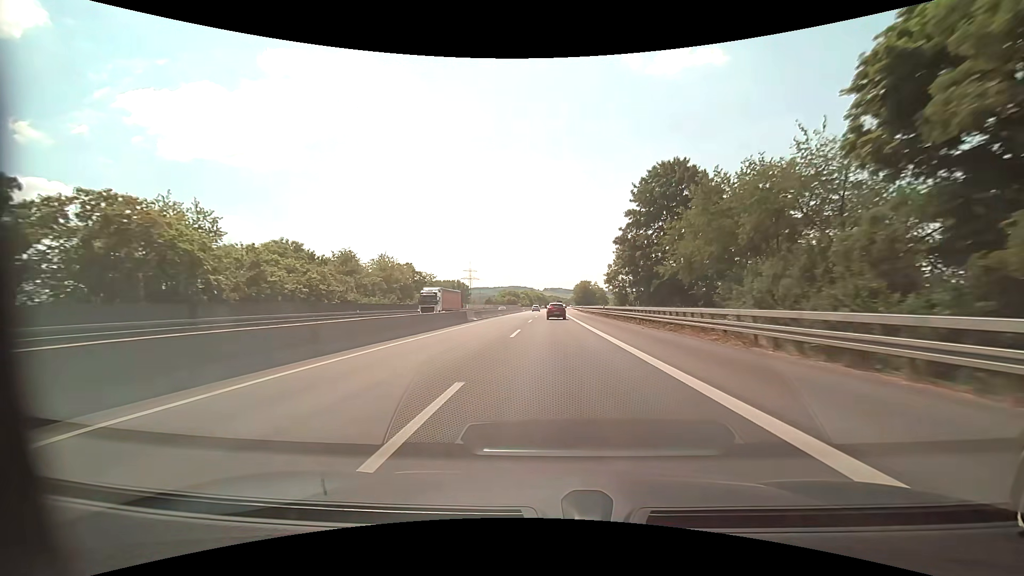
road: motorway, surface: asphalt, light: Day
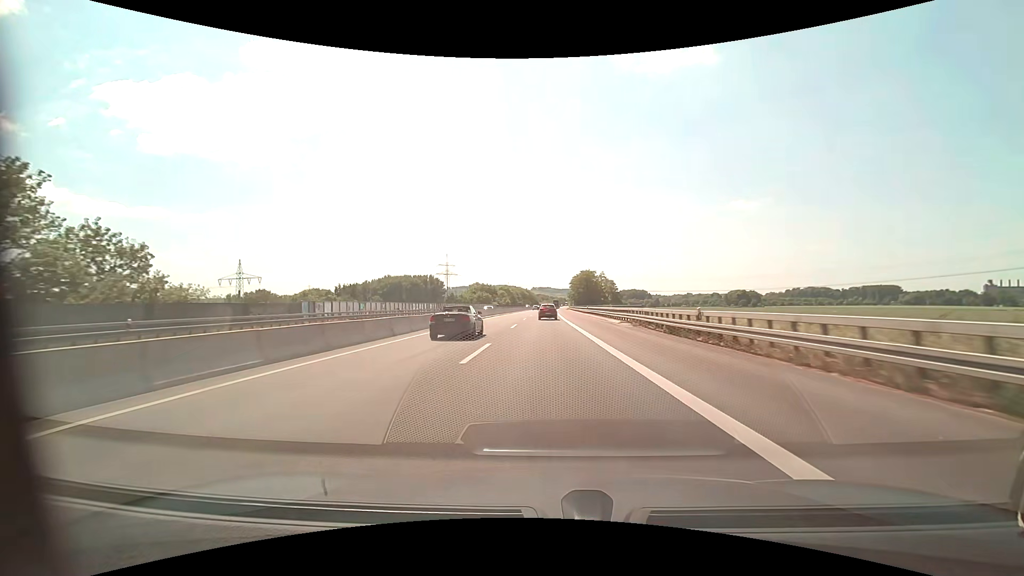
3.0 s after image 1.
(+1.0, +81.3) m; +1°
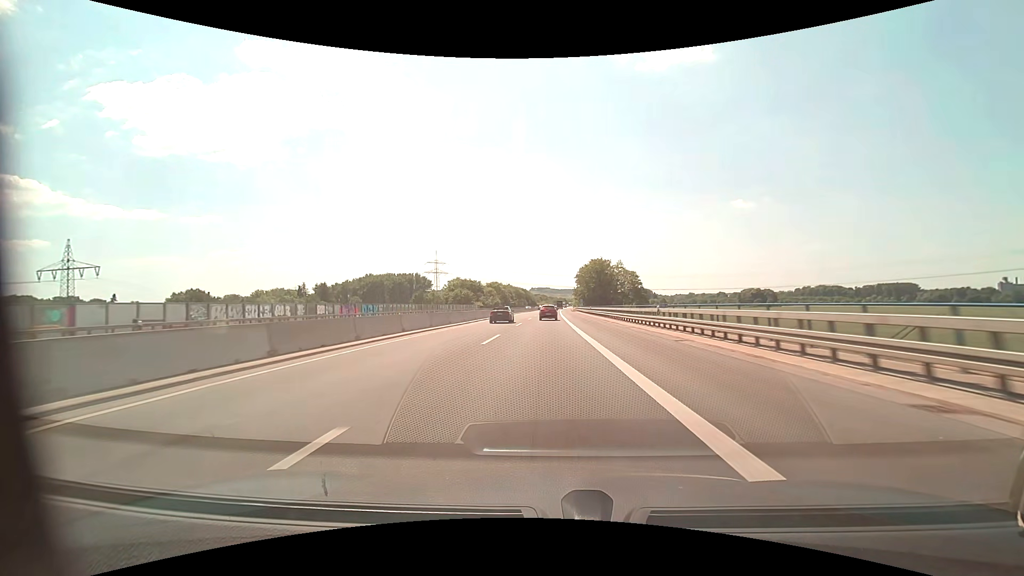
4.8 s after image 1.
(+0.2, +48.2) m; 0°
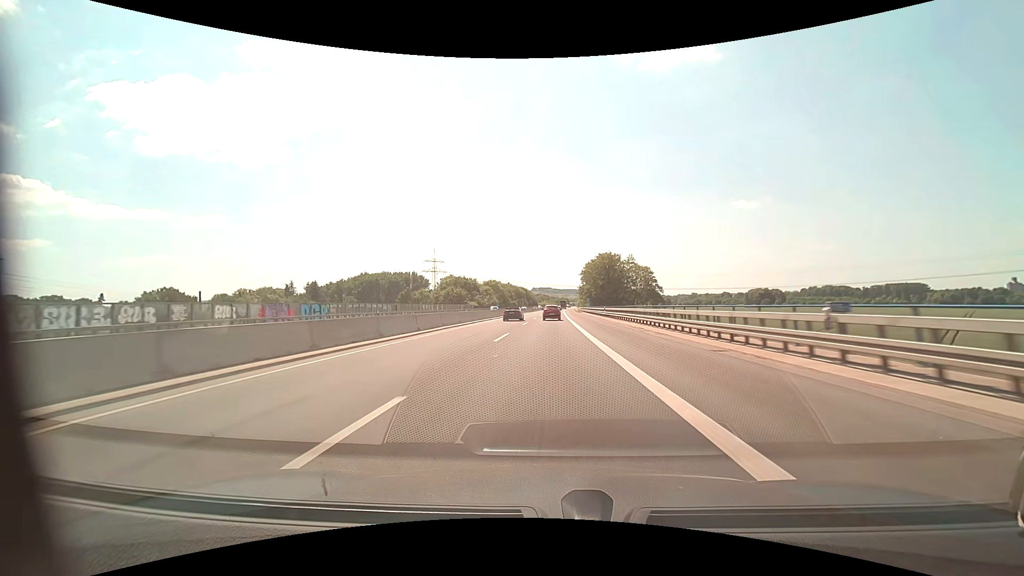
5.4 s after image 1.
(-0.1, +16.1) m; 0°
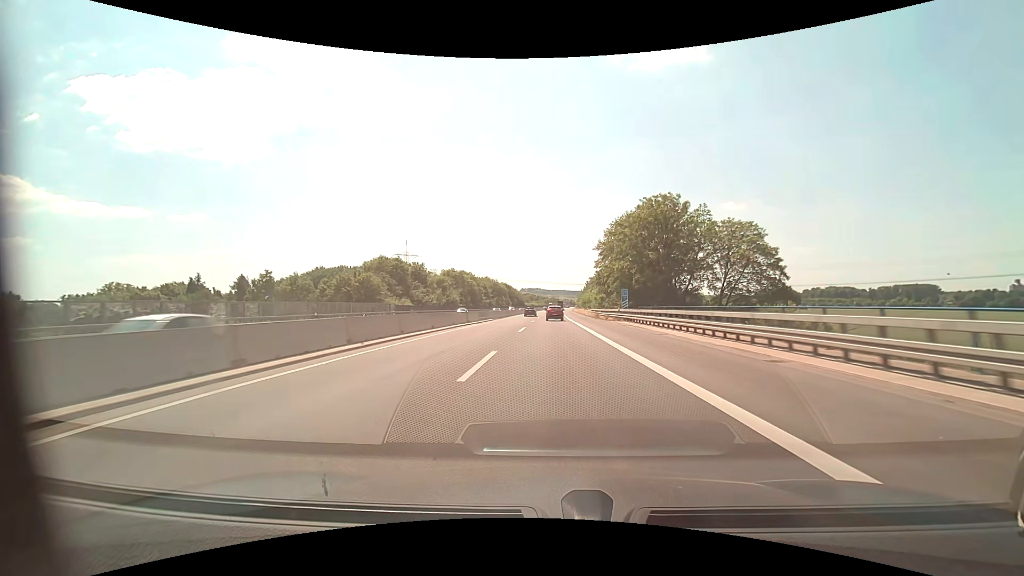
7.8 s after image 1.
(+0.4, +64.9) m; +1°
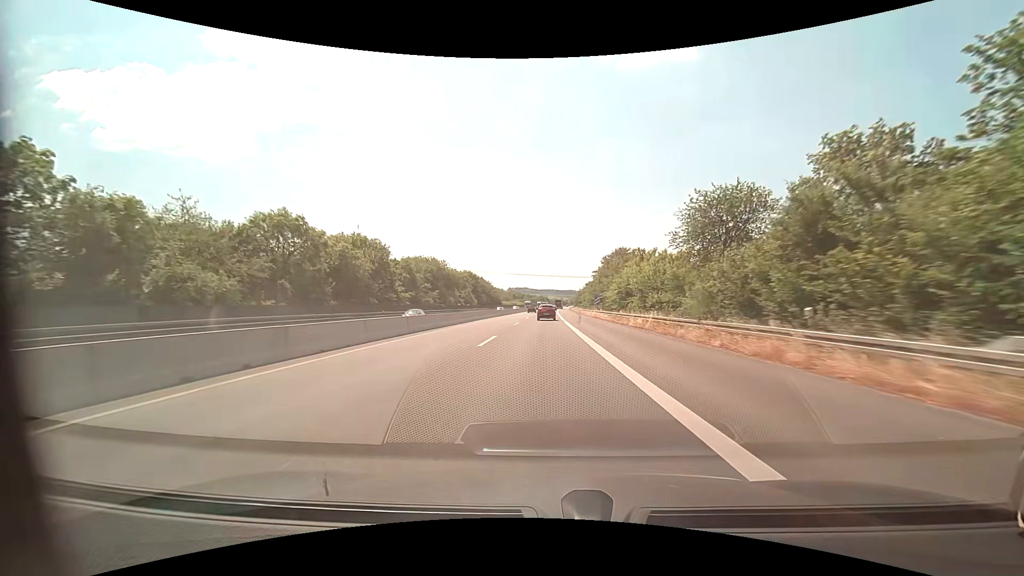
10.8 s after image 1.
(+1.4, +84.7) m; +1°
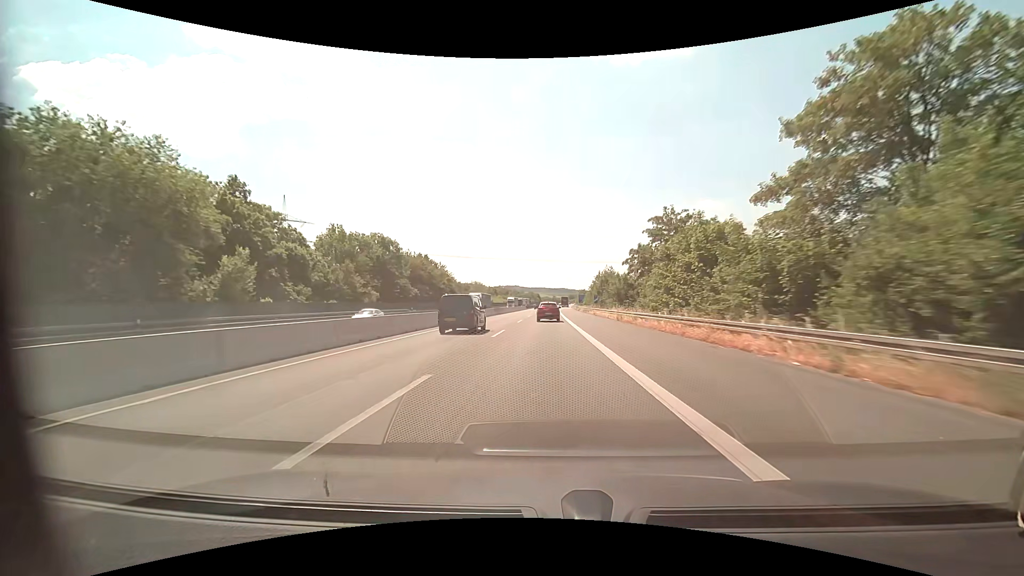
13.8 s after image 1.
(+0.5, +87.4) m; +1°
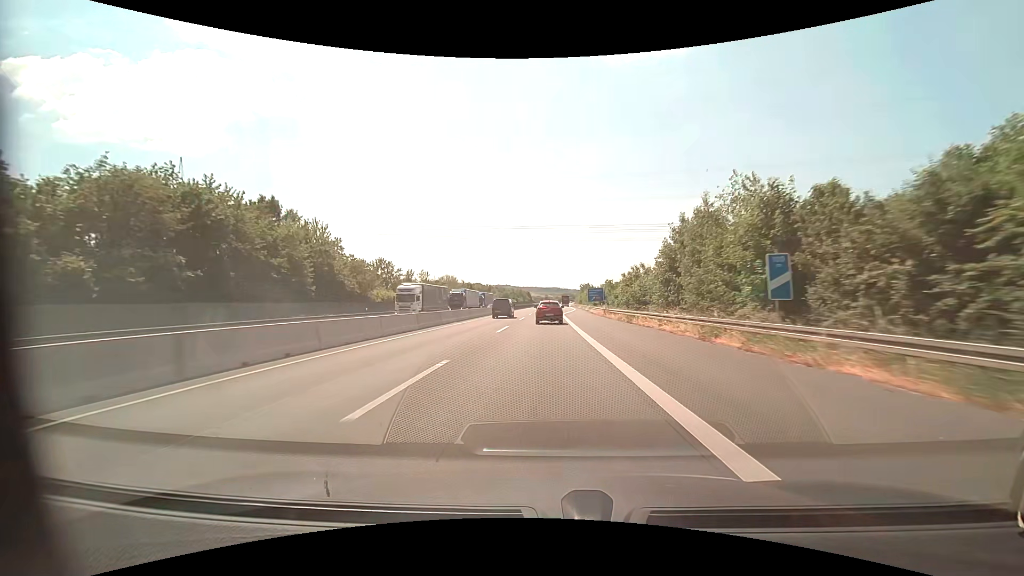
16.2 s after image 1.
(+0.4, +67.1) m; +1°
(0, +10) (0, +20) (0, +30) (0, +40) (0, +50) (0, +60) (+1, +70) (+1, +80) (+1, +90) (+1, +100) m
